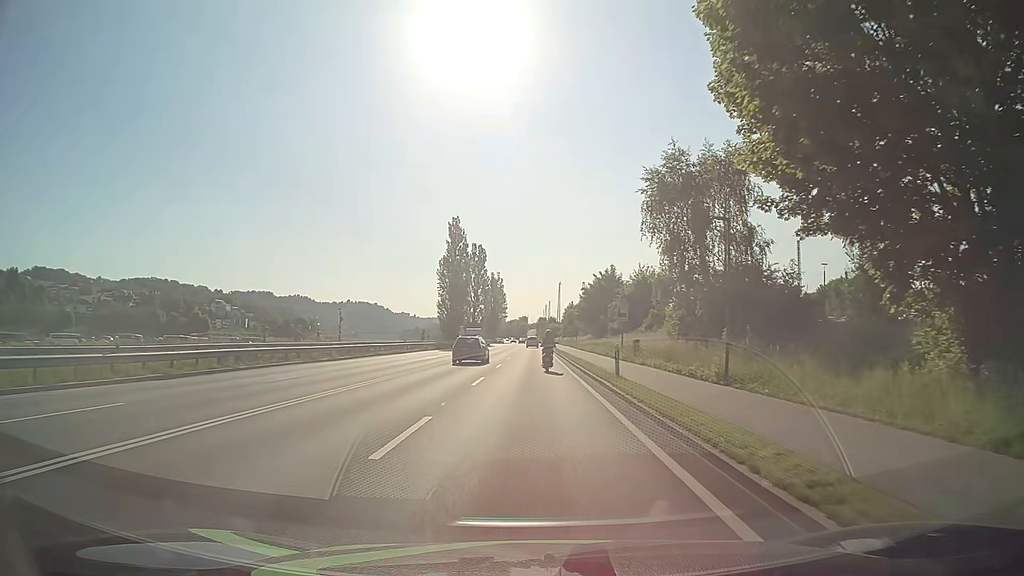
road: primary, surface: asphalt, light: Day
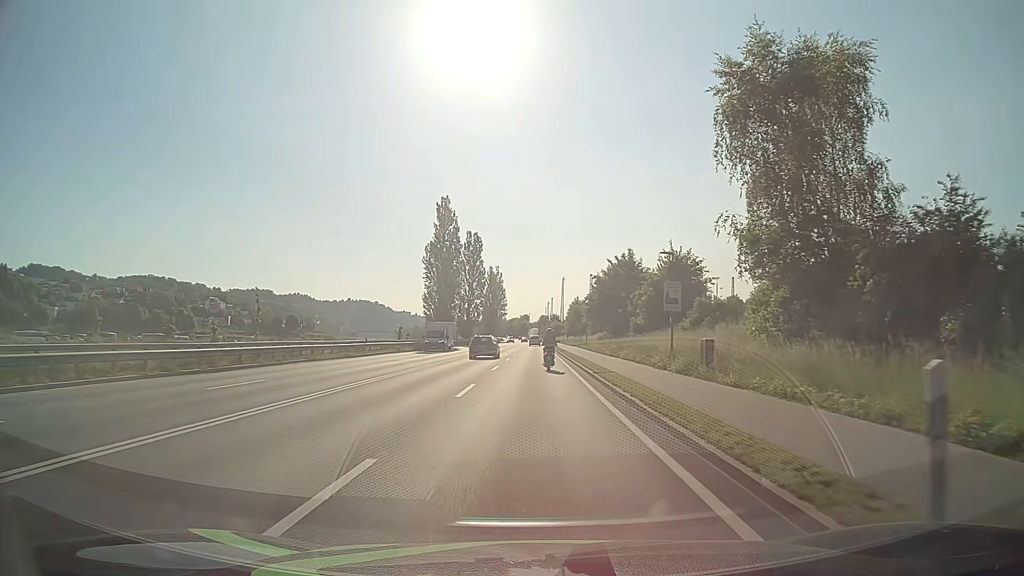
(0.0, +16.1) m; 0°
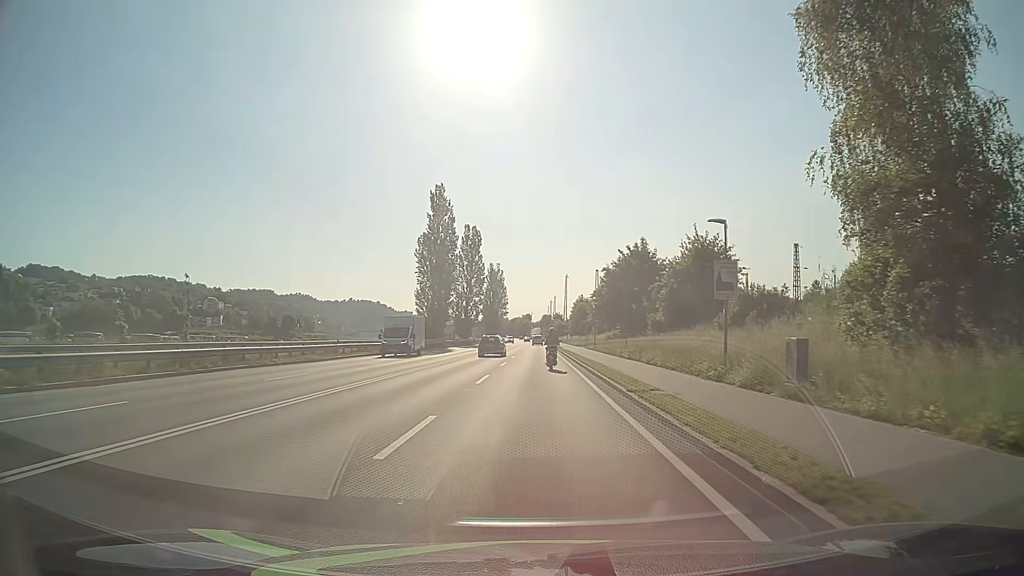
(0.0, +8.0) m; 0°
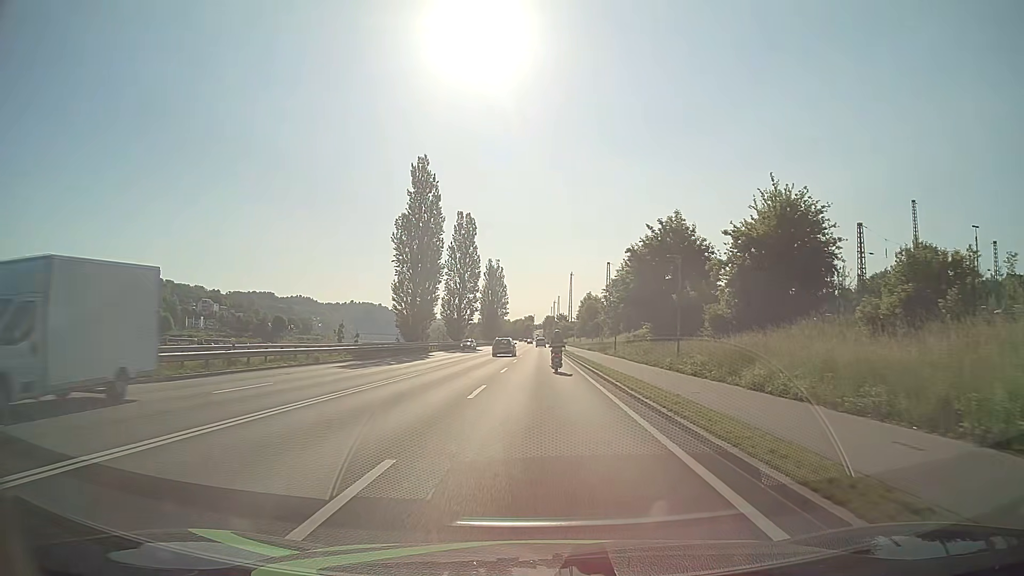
(-0.1, +16.0) m; 0°
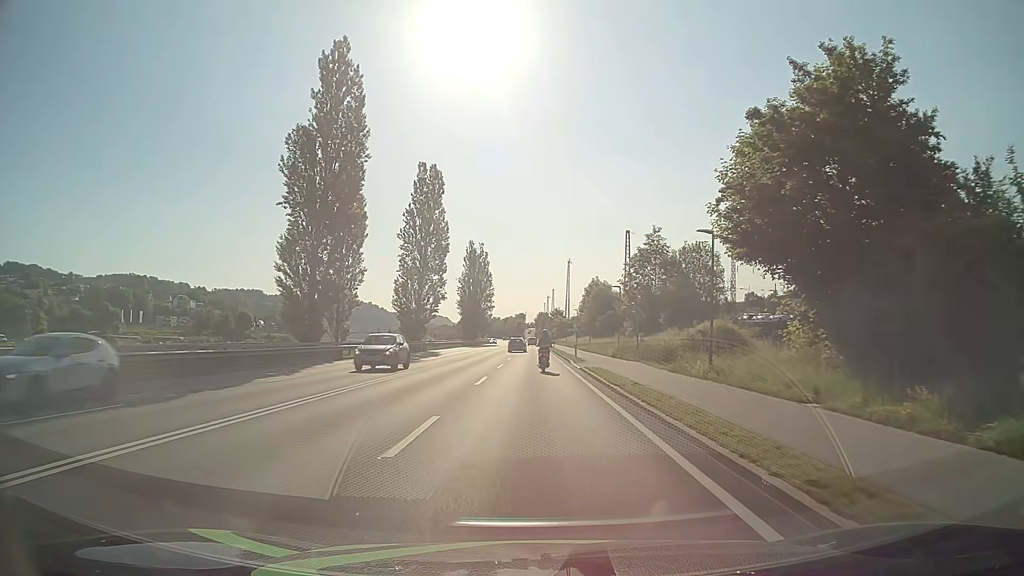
(+0.3, +32.0) m; +1°
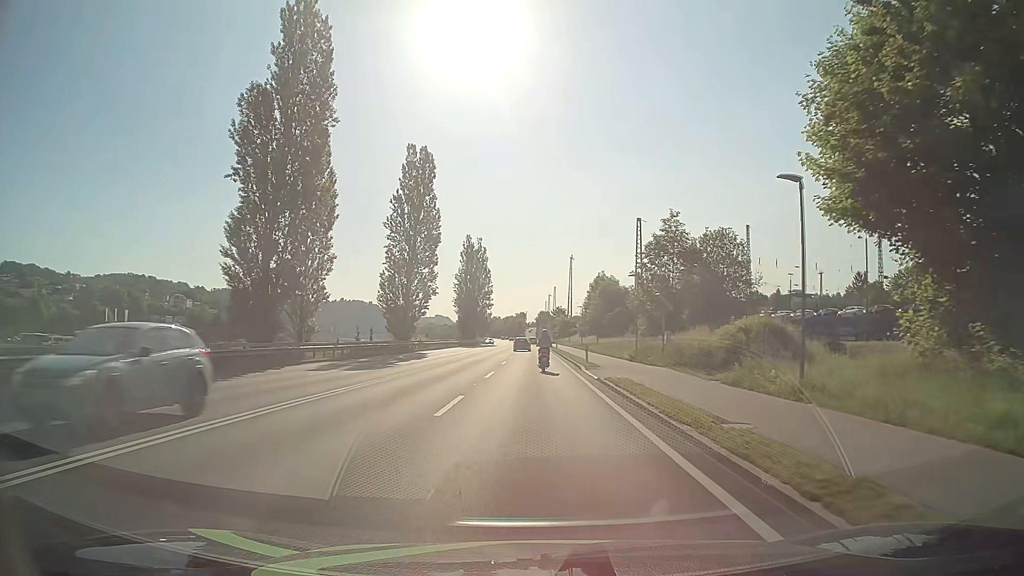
(0.0, +7.9) m; 0°
